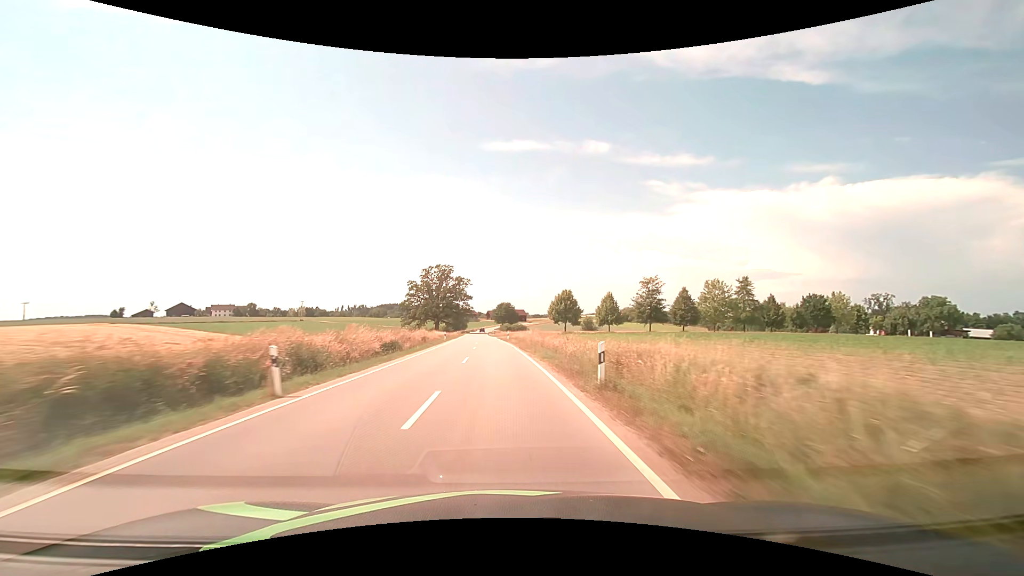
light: Day
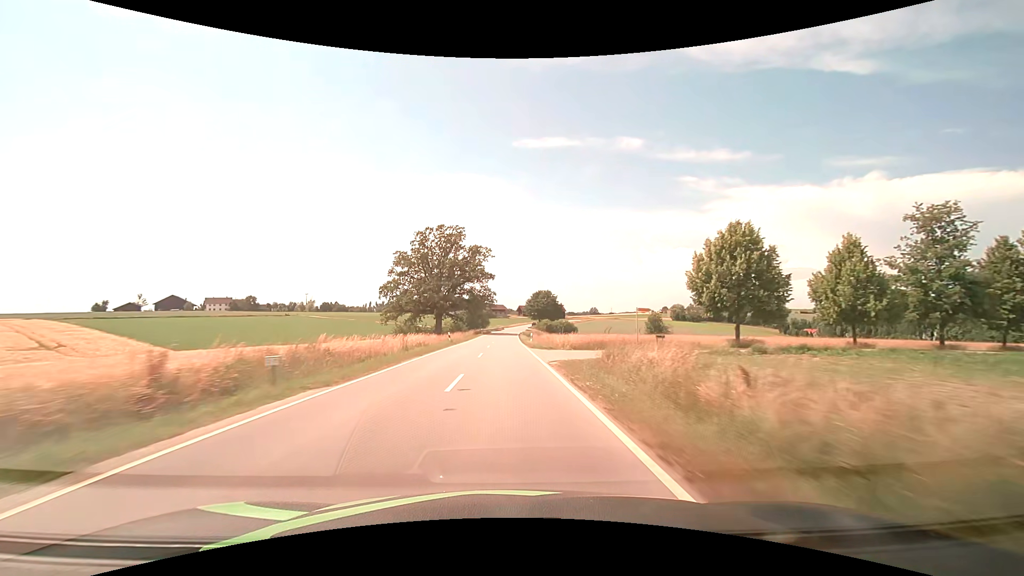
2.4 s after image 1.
(-2.4, +57.0) m; -4°
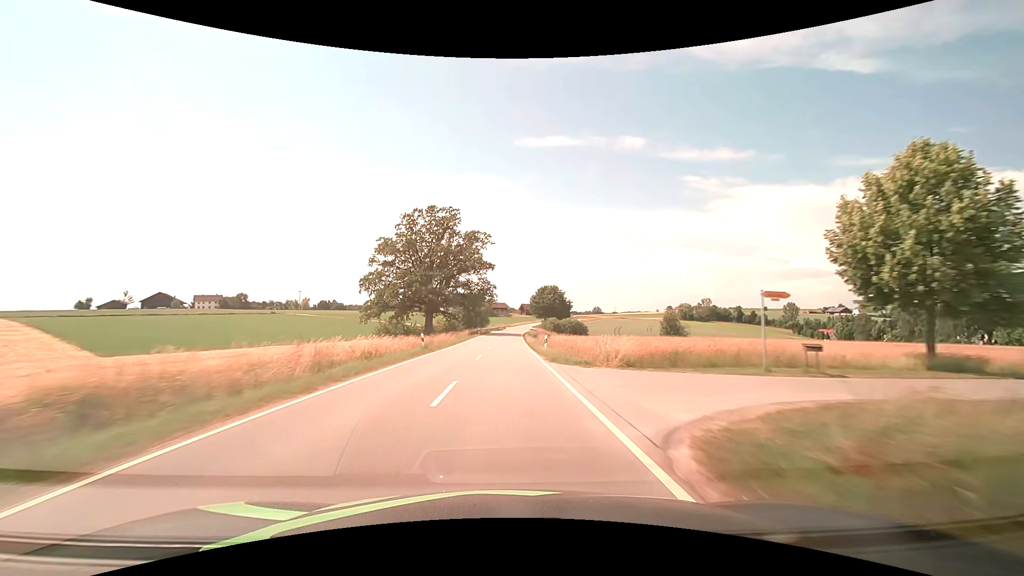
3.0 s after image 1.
(0.0, +14.3) m; 0°
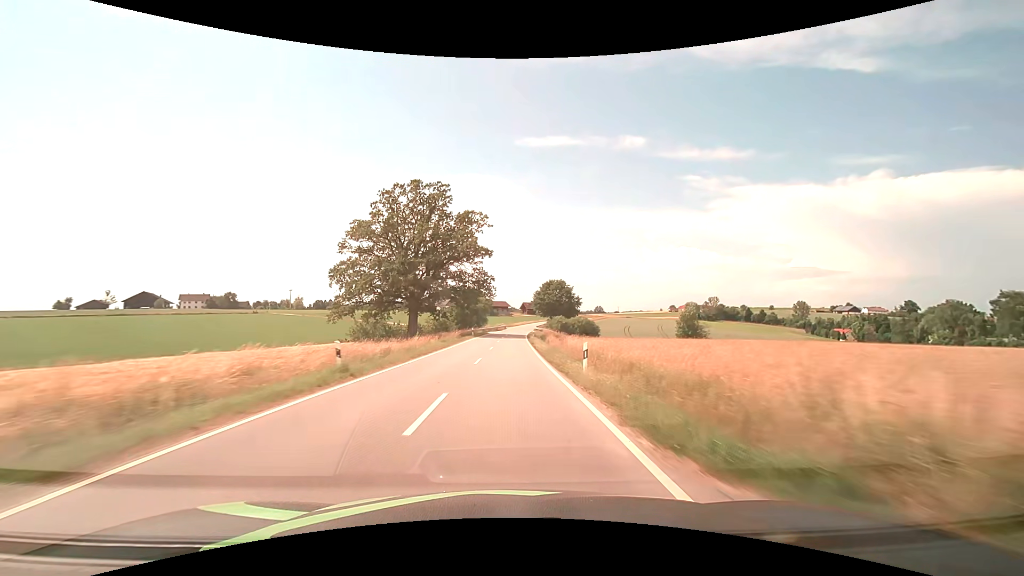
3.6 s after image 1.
(0.0, +14.3) m; 0°
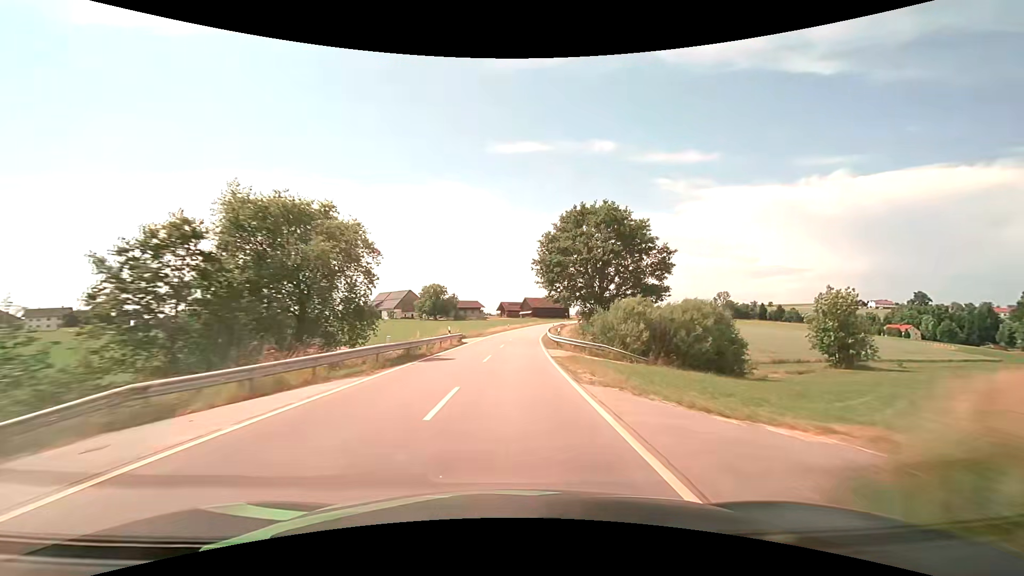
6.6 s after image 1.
(+1.3, +72.1) m; +3°
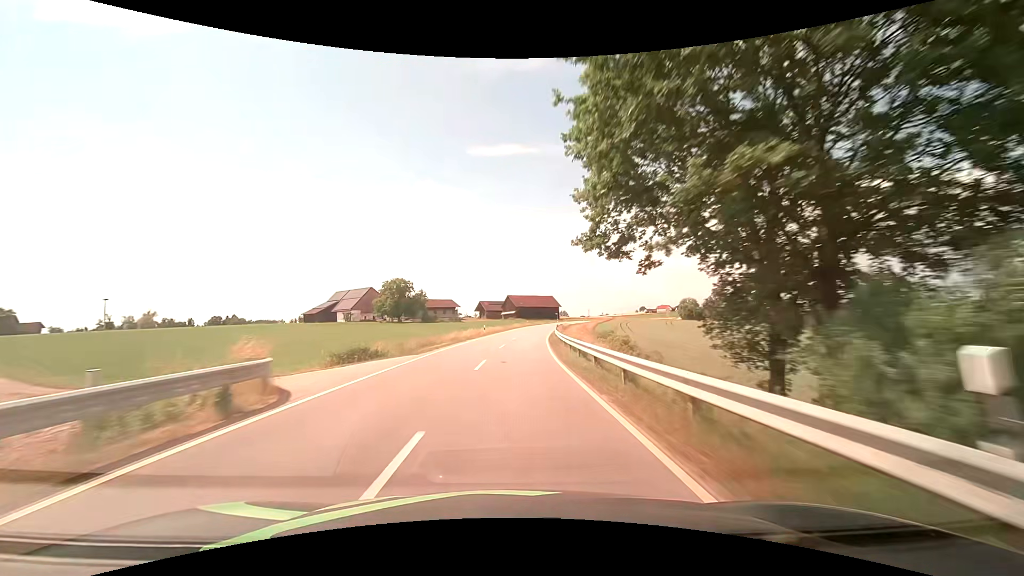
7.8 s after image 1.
(+0.4, +29.3) m; +2°
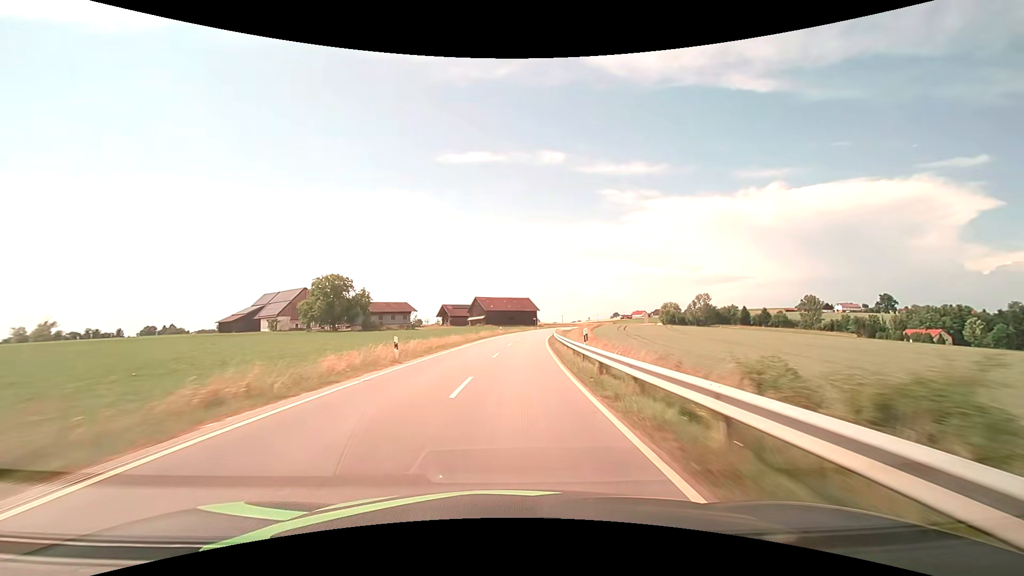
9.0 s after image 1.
(+1.0, +29.4) m; +4°
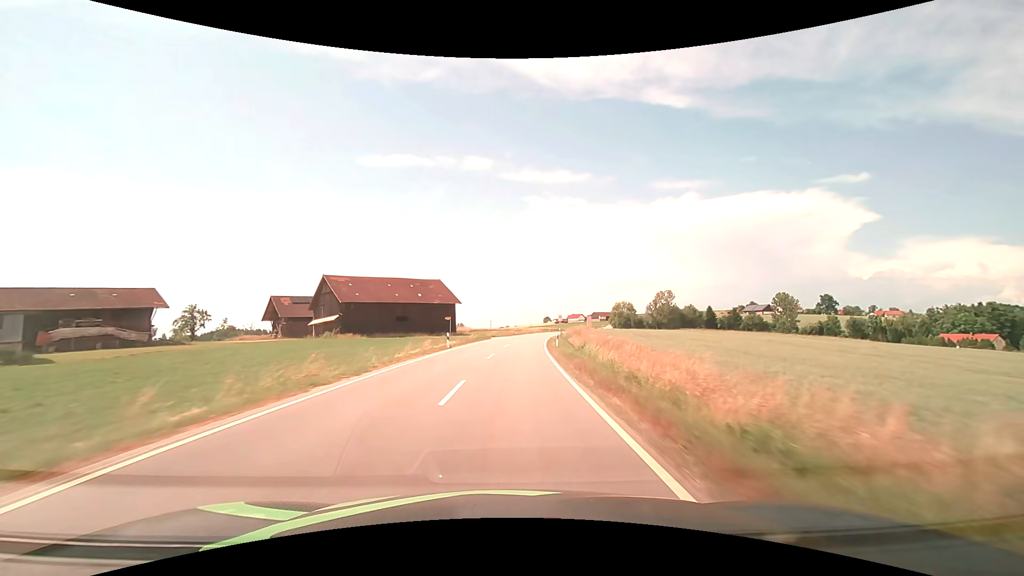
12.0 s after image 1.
(+5.3, +73.6) m; +8°
(0, +10) (0, +20) (+1, +30) (+2, +40) (+3, +50) (+4, +60) (+5, +70) (+6, +80) (+8, +90) (+9, +99) m
